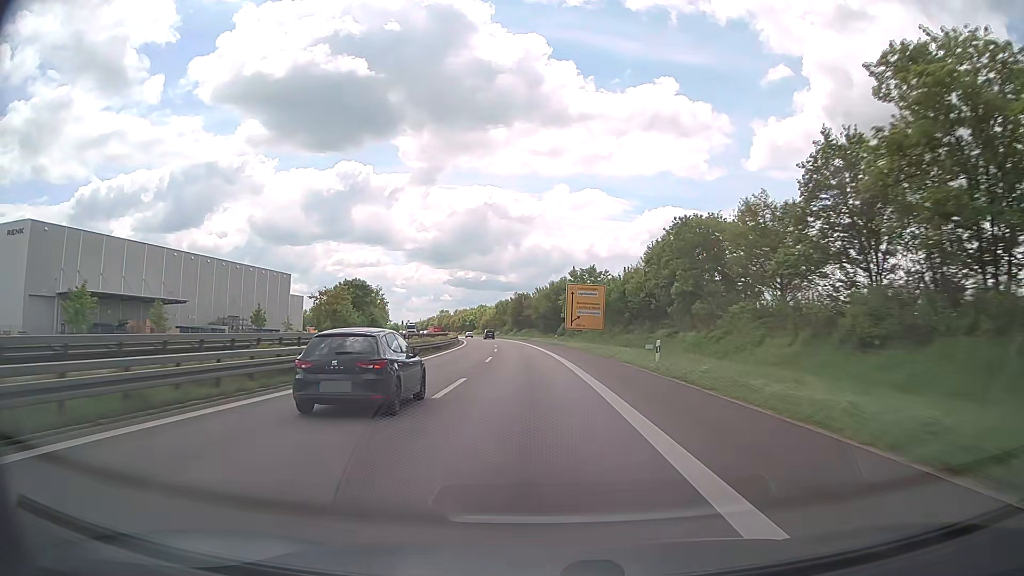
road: trunk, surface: asphalt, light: Day
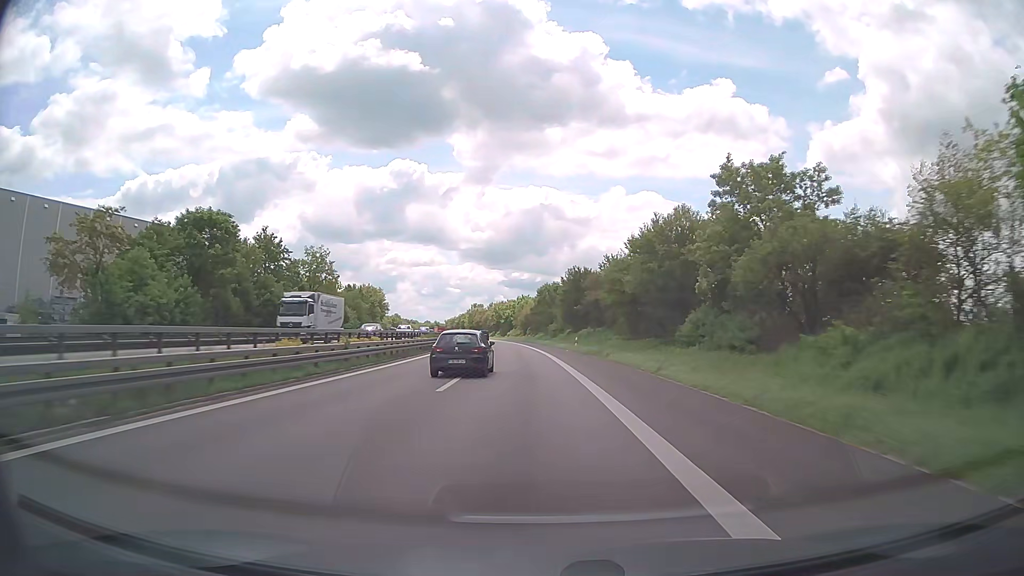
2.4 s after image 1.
(-2.5, +71.0) m; -4°
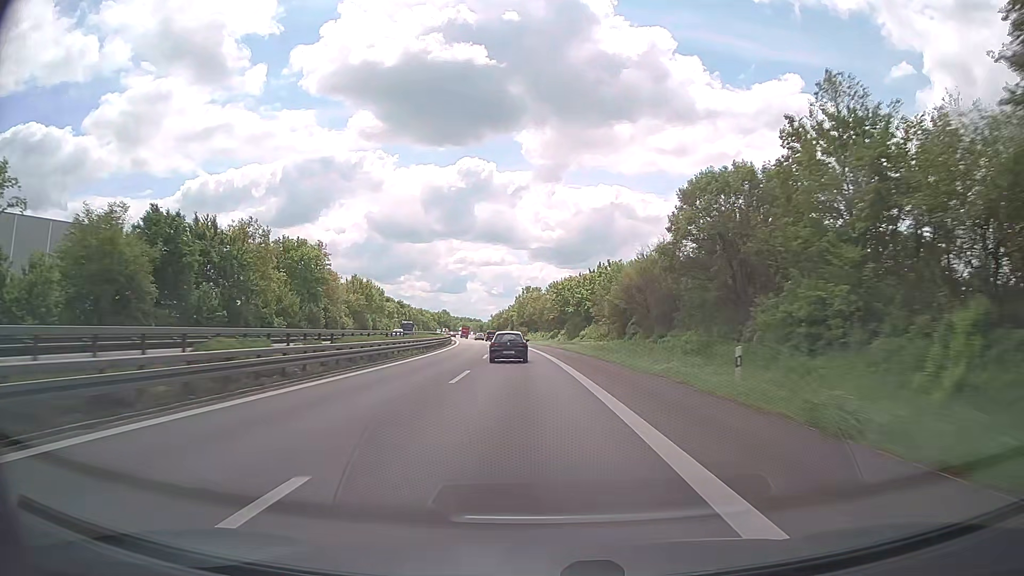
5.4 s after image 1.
(-4.8, +87.8) m; -6°
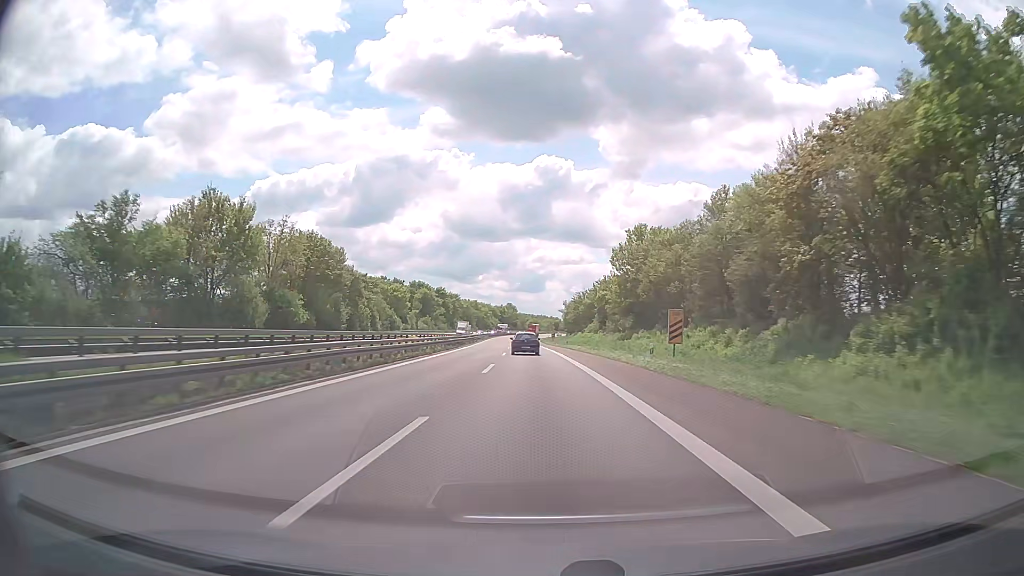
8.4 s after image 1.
(-5.2, +85.7) m; -6°
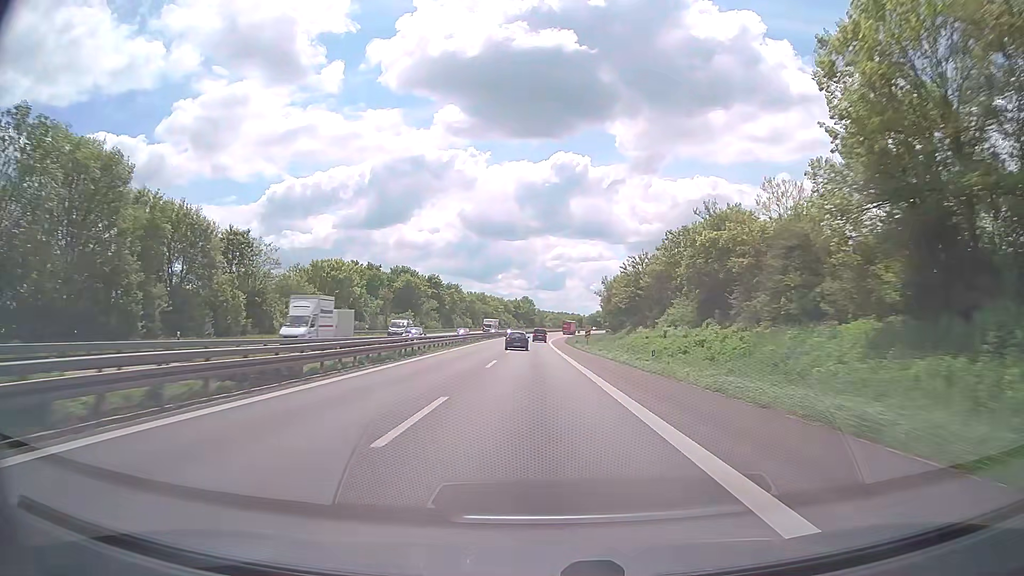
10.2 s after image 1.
(-1.0, +51.0) m; -2°
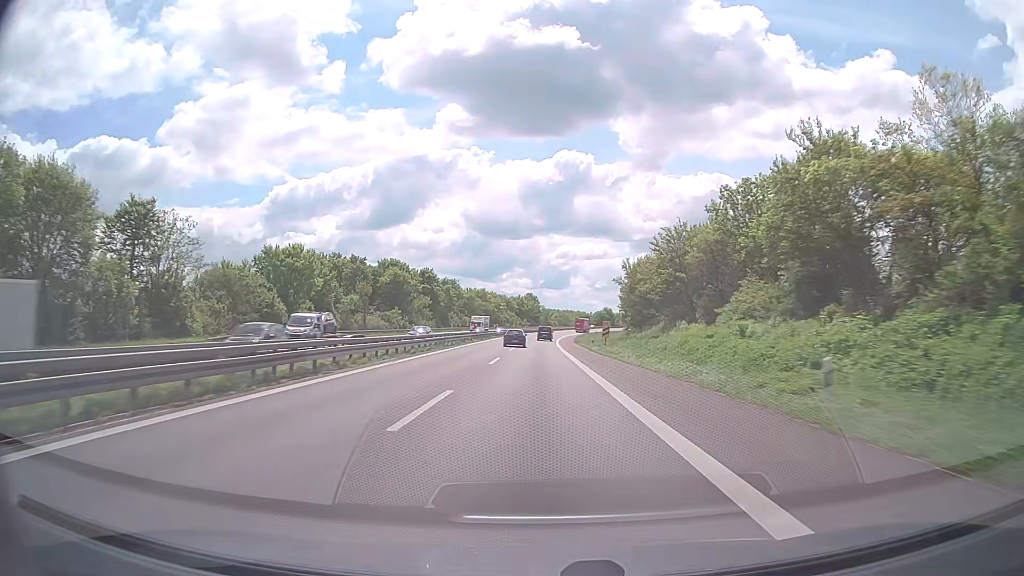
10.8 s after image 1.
(0.0, +16.9) m; 0°
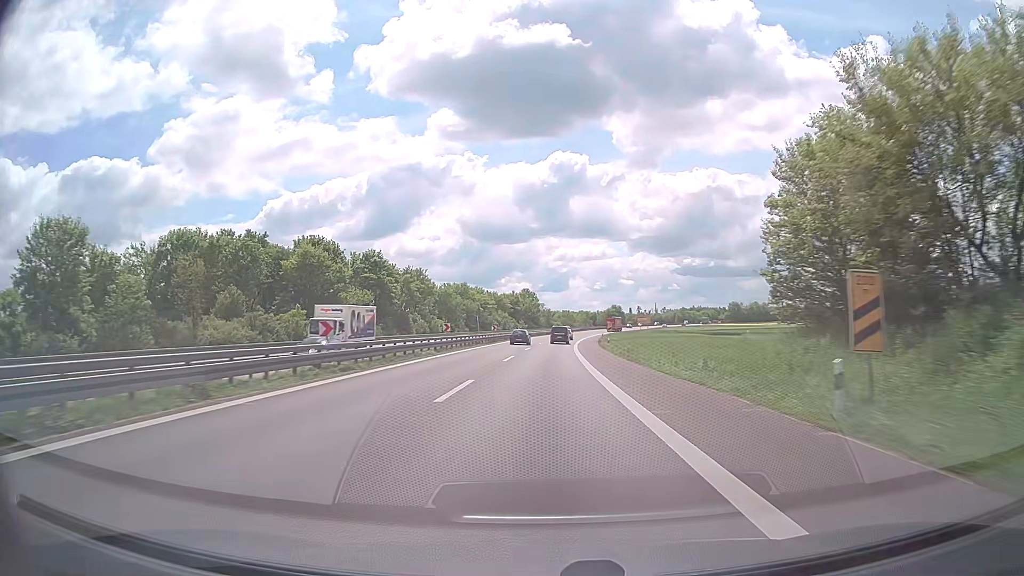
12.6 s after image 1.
(-0.3, +50.2) m; 0°
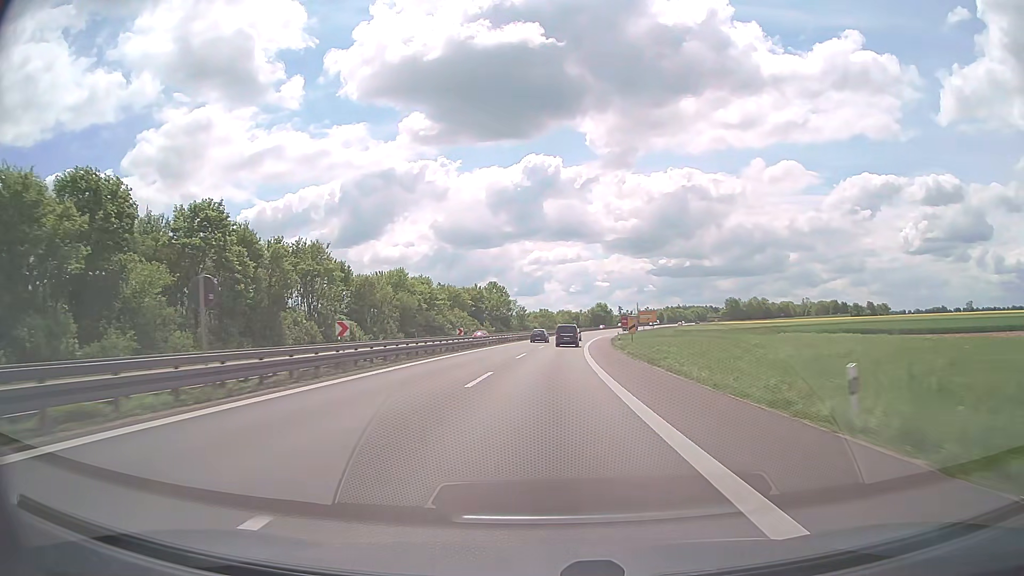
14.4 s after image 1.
(+0.7, +50.5) m; +2°
(0, +10) (0, +20) (0, +30) (+1, +40) (+1, +50) (+2, +60) (+2, +70) (+3, +80) (+4, +90) (+5, +100) m
